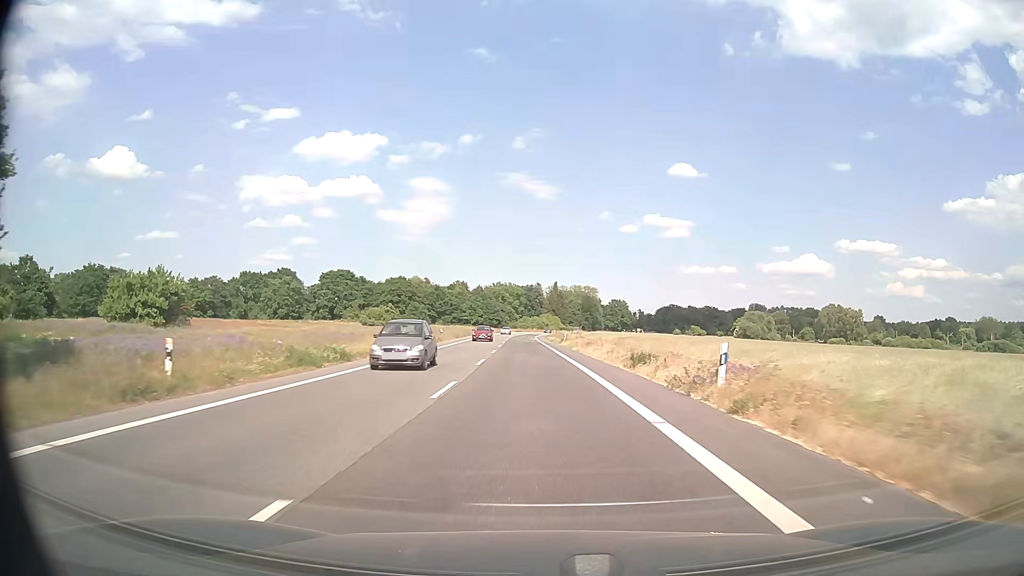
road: secondary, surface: asphalt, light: Day
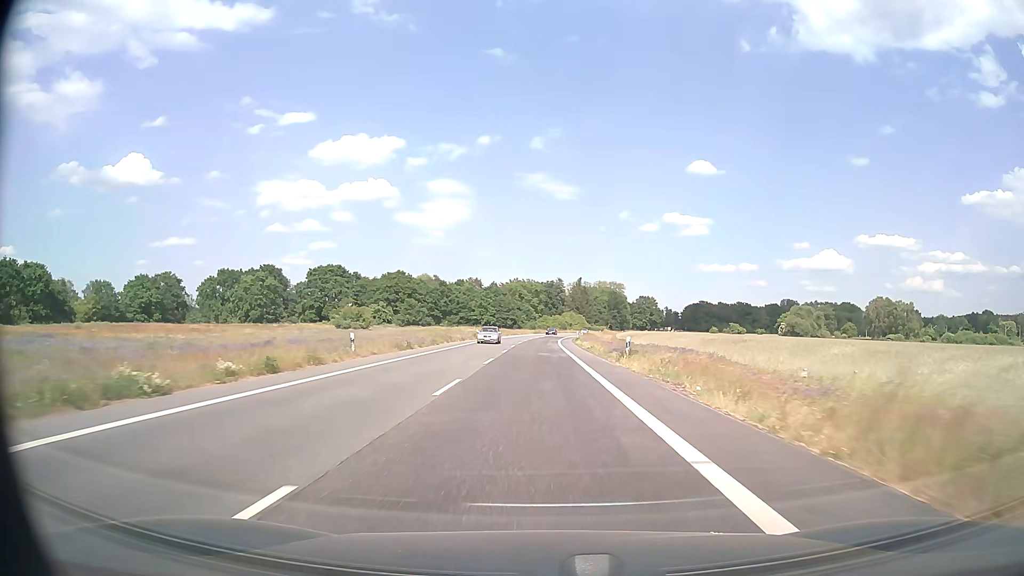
(-0.5, +35.4) m; -2°
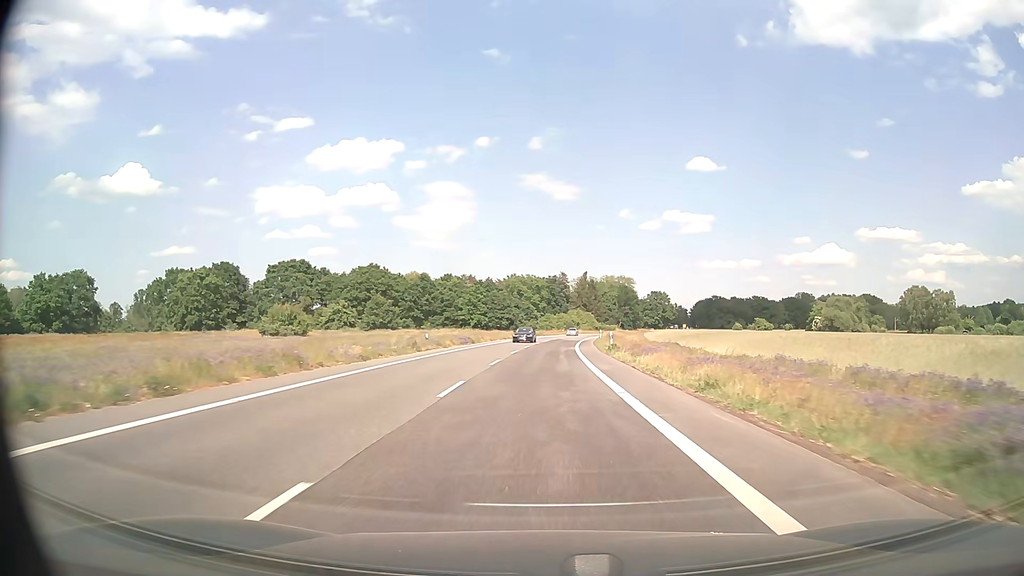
(-0.2, +35.6) m; 0°
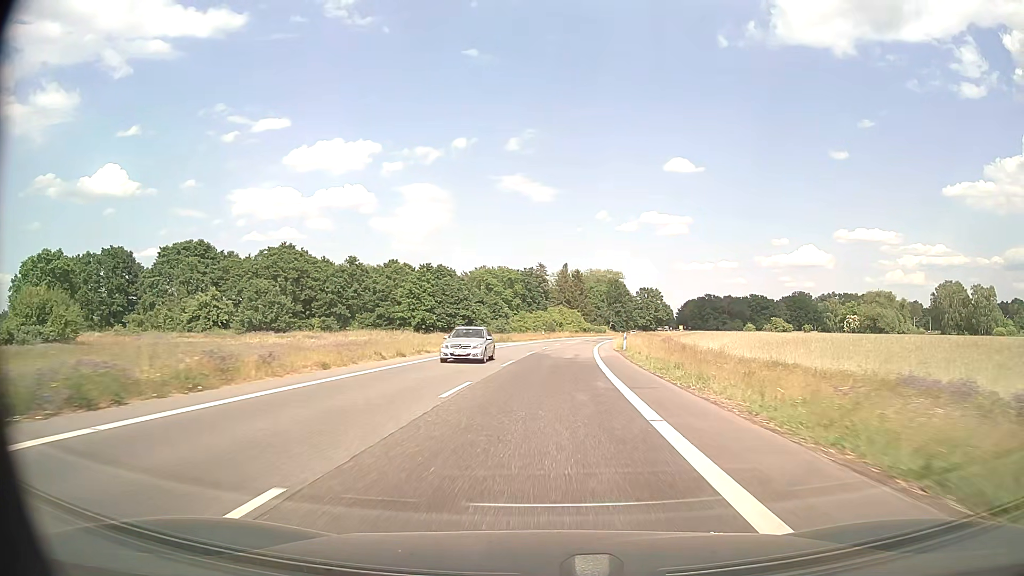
(+0.8, +47.6) m; +2°
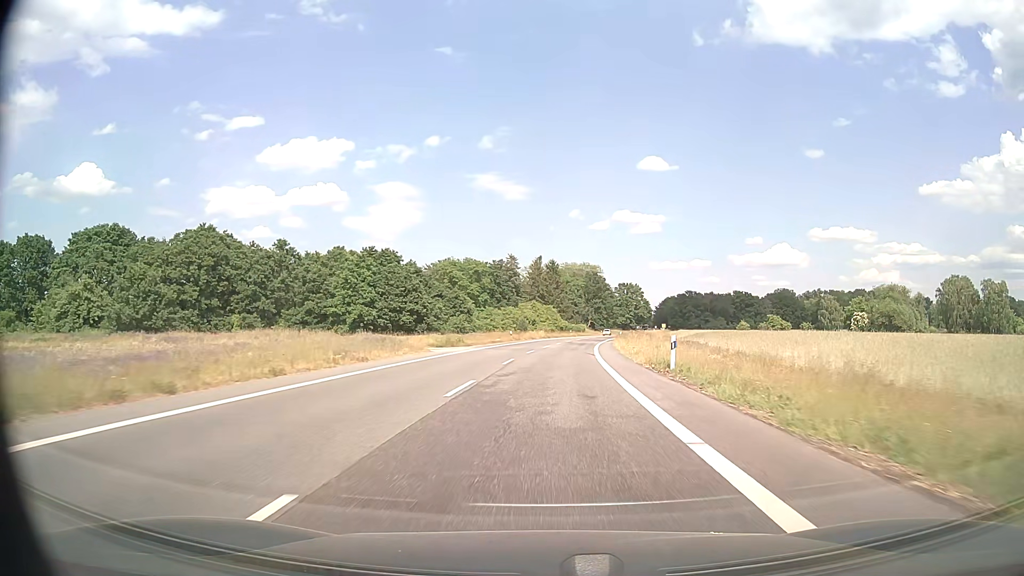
(+0.4, +23.9) m; +2°
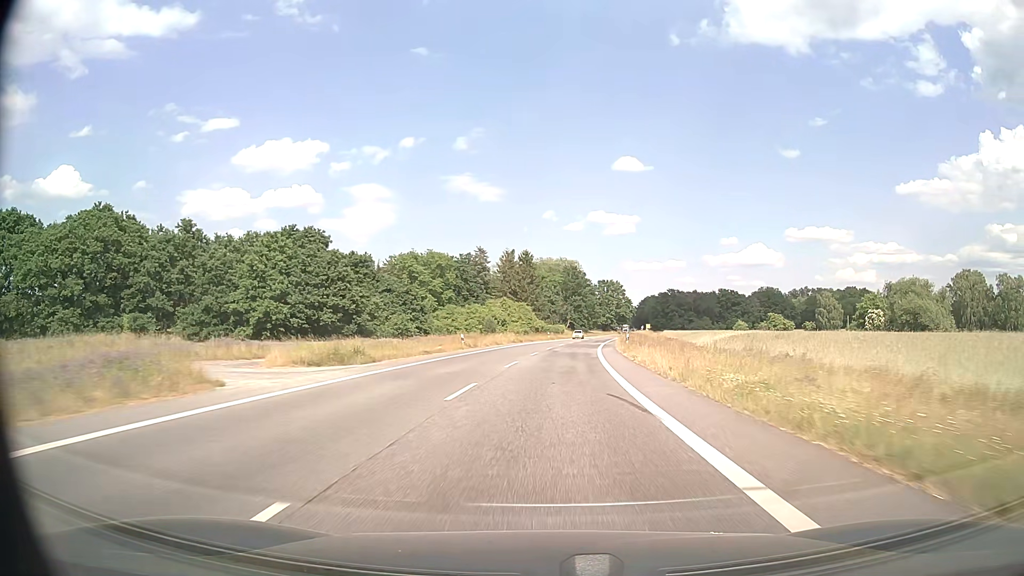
(+0.4, +23.9) m; +2°
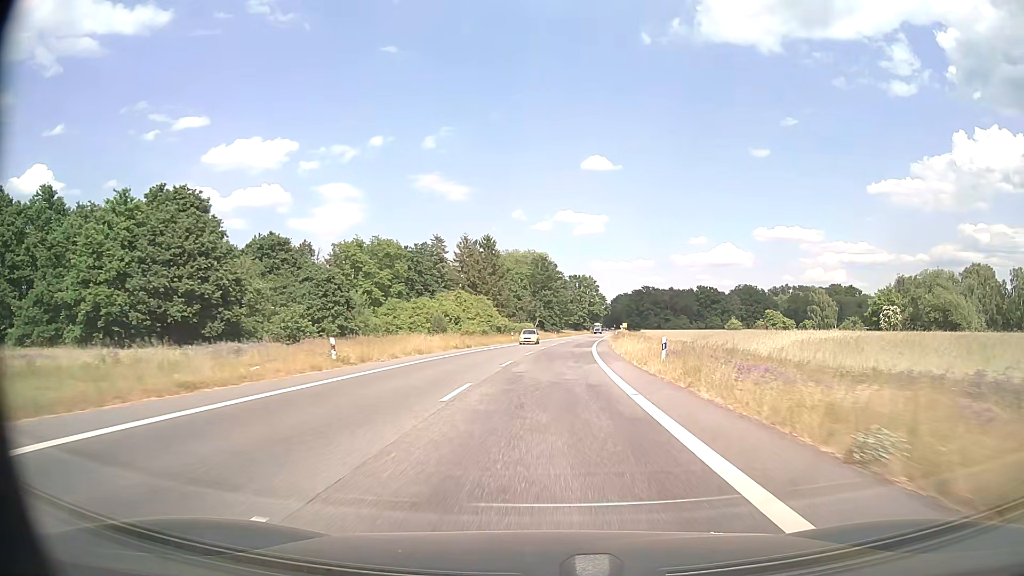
(+0.6, +24.0) m; +3°
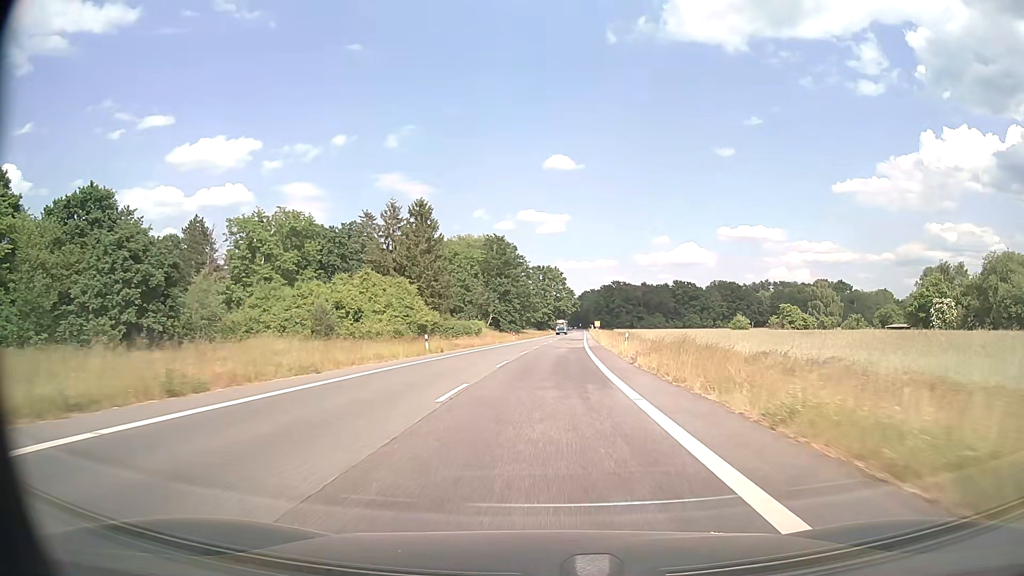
(+1.1, +35.8) m; +3°
(0, +10) (0, +20) (+1, +30) (+1, +40) (+1, +50) (+2, +60) (+2, +70) (+3, +80) (+4, +90) (+4, +100) m
